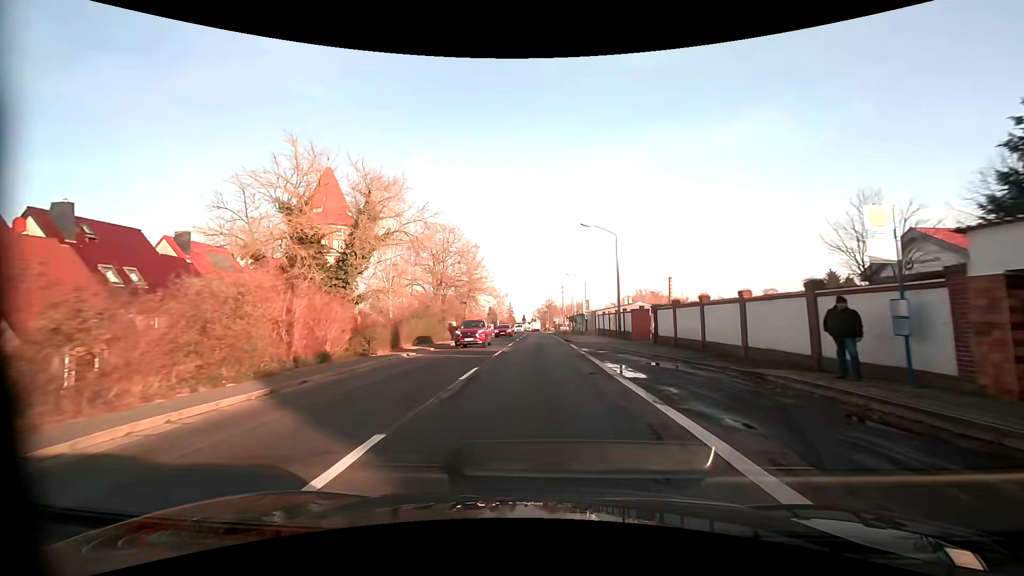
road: primary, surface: asphalt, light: Day
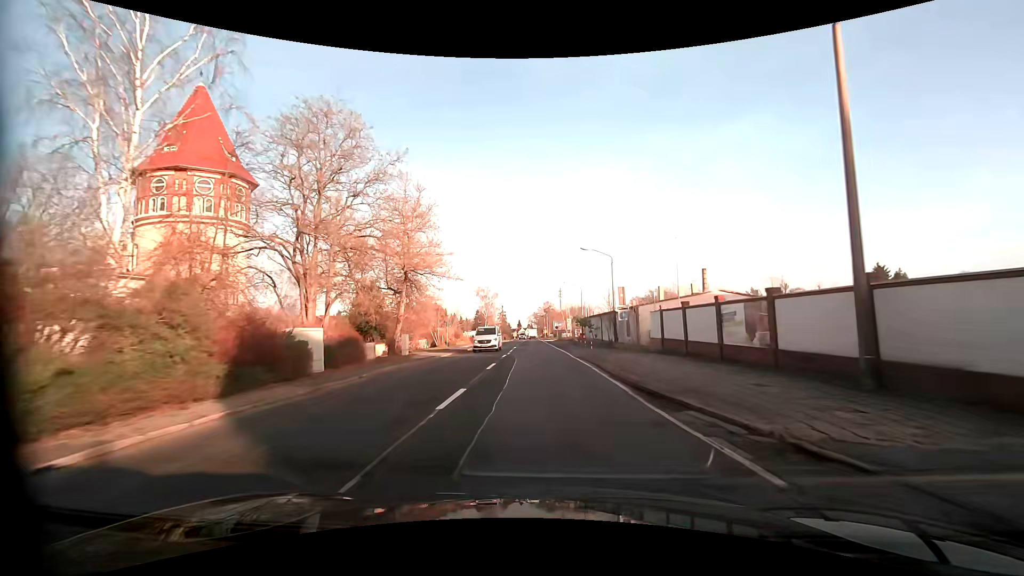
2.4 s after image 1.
(-0.1, +31.4) m; 0°
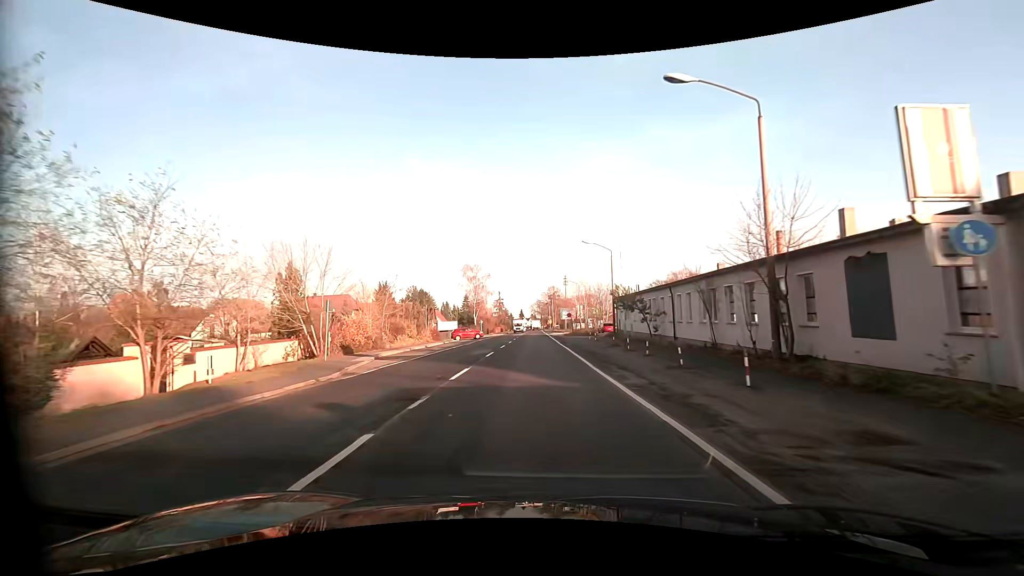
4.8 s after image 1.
(+0.1, +32.5) m; -1°
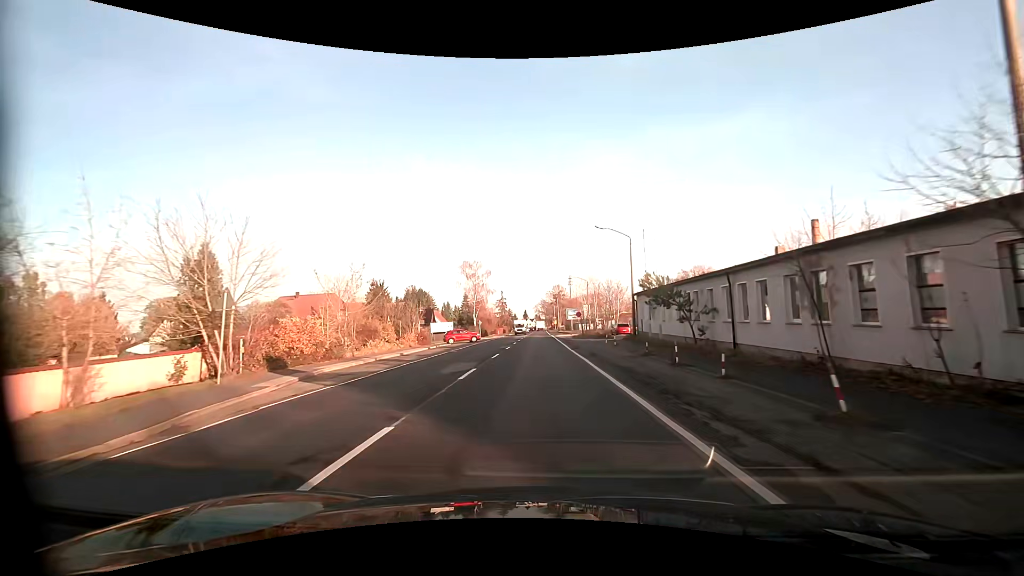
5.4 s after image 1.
(+0.1, +8.3) m; 0°
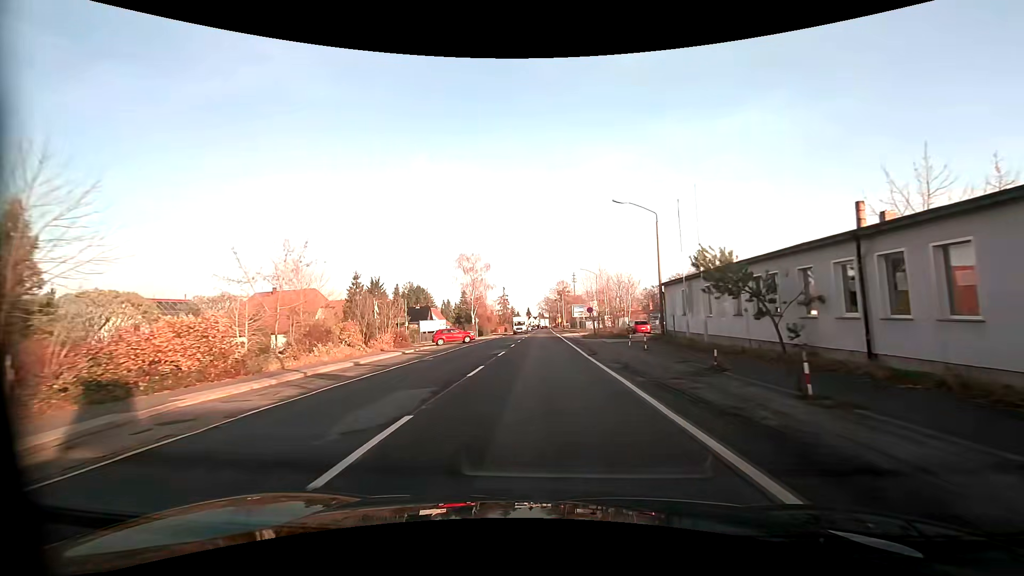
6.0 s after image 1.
(0.0, +8.4) m; -1°
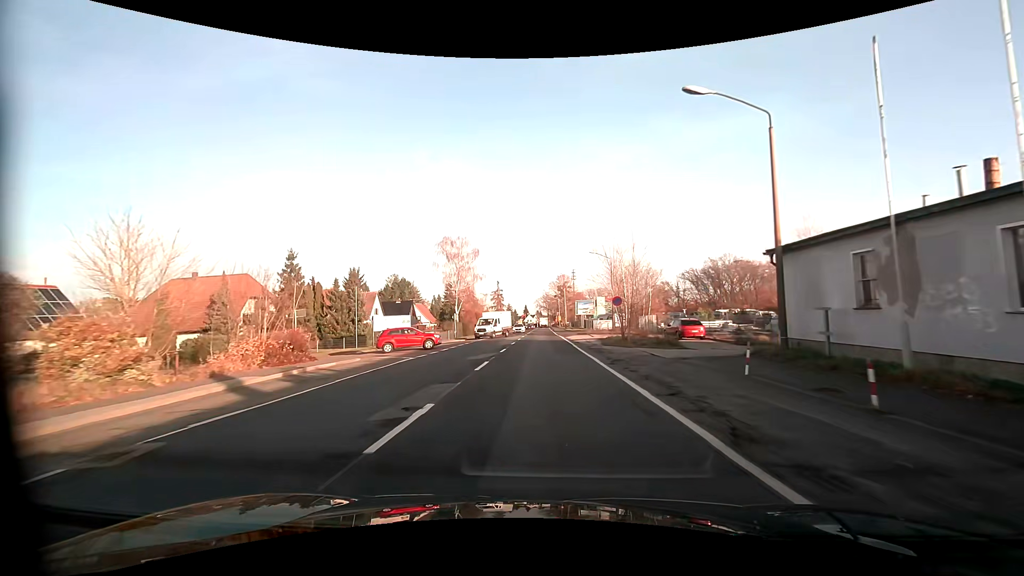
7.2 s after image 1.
(0.0, +16.9) m; 0°
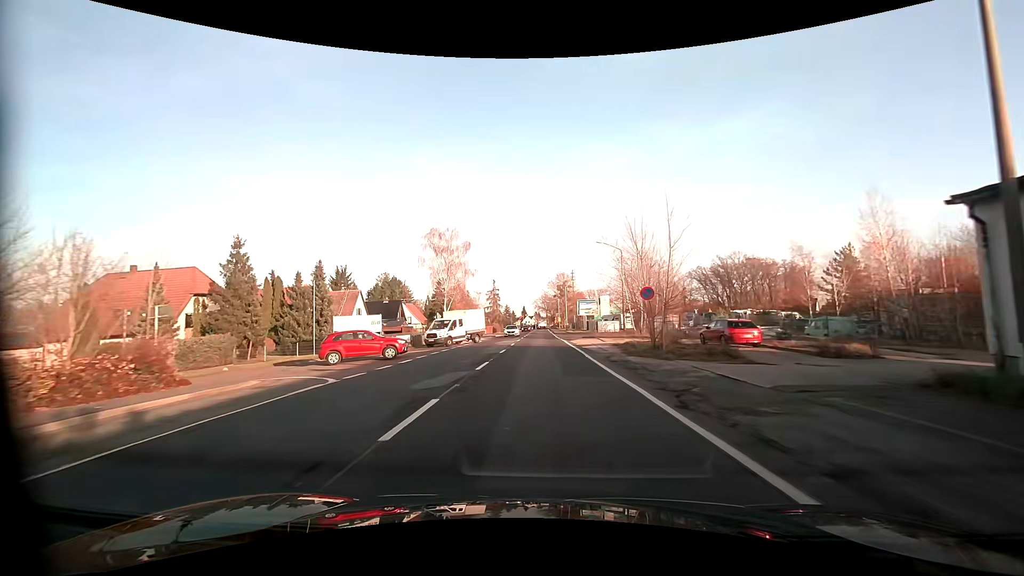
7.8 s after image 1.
(0.0, +8.5) m; 0°
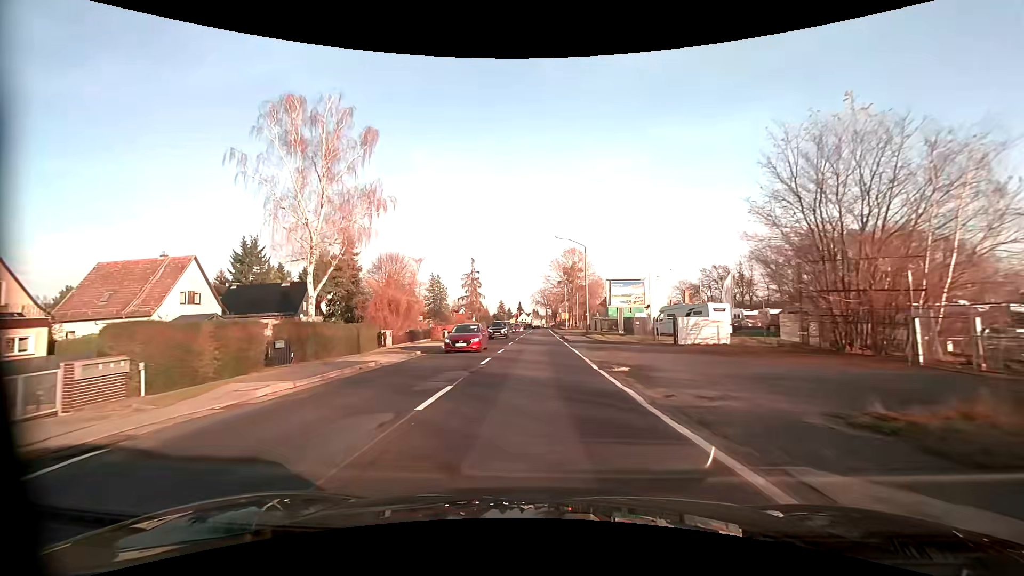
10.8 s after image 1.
(+0.3, +42.8) m; 0°
